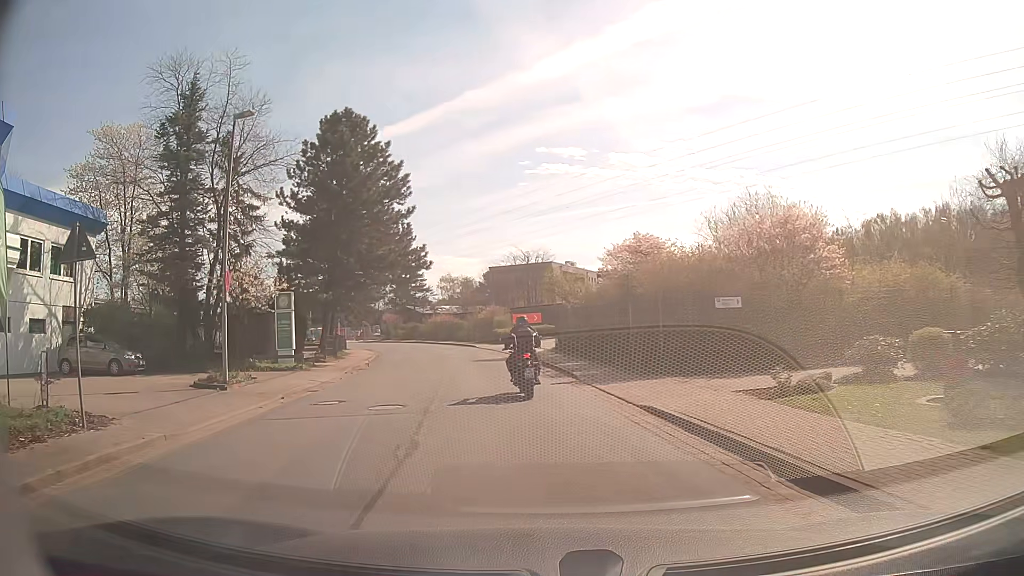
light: Day
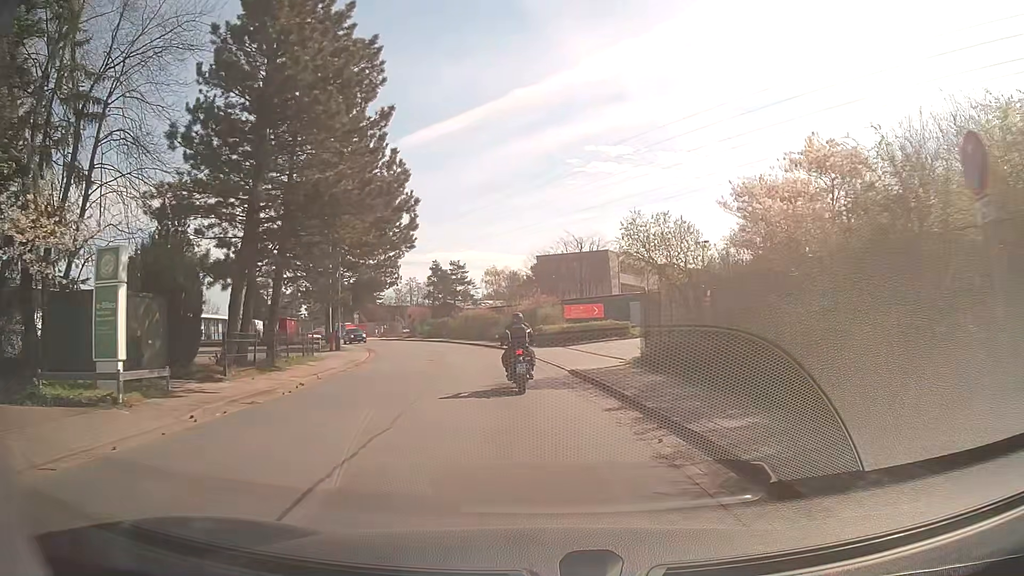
(-0.7, +15.5) m; -4°
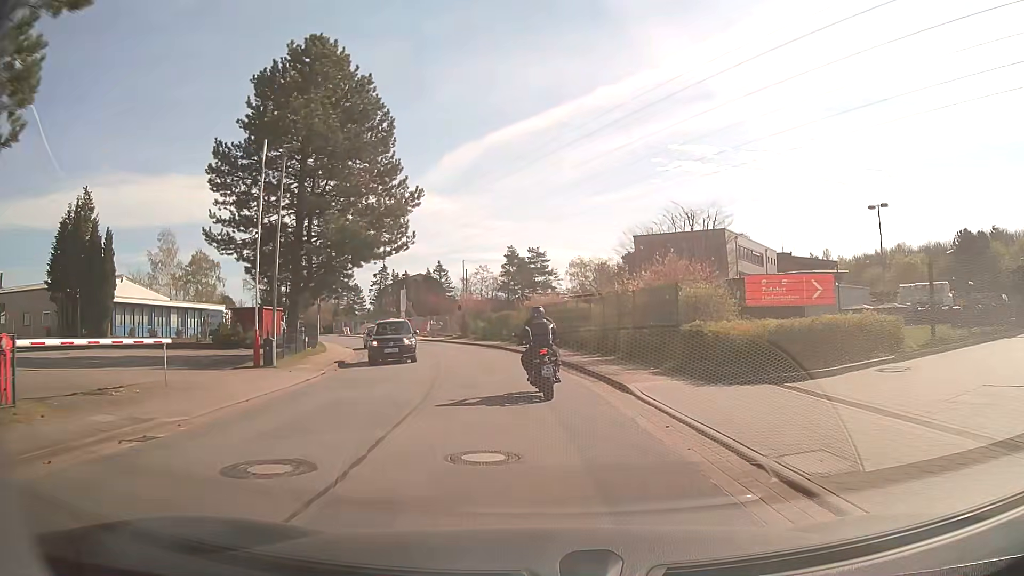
(-1.6, +22.8) m; -7°
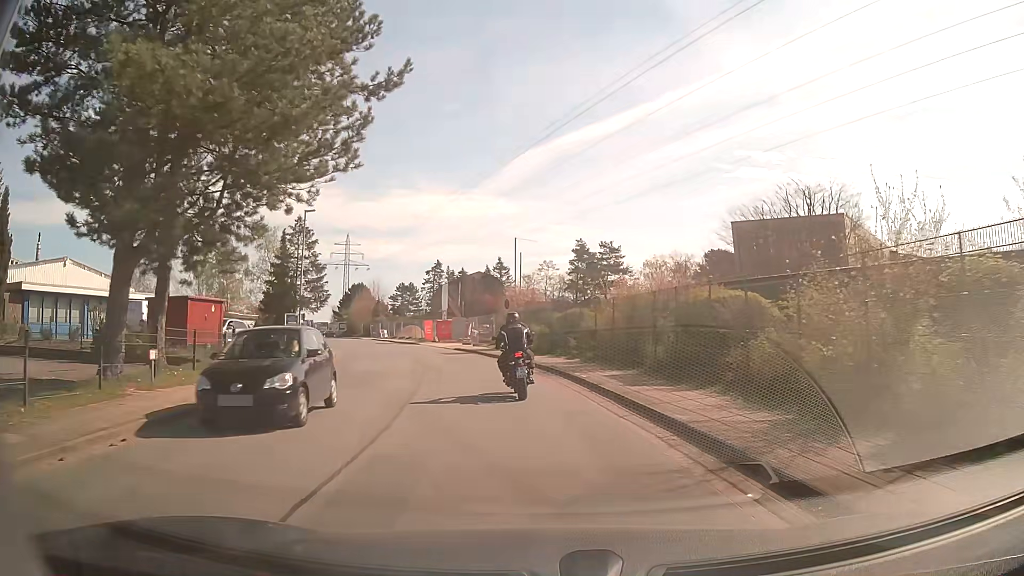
(-1.0, +16.9) m; -6°
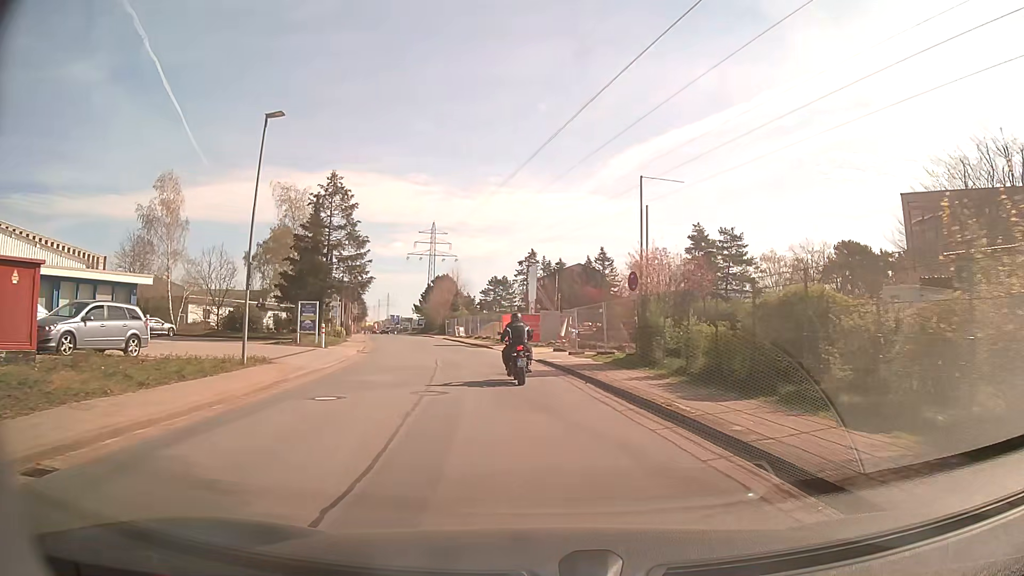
(-1.4, +17.4) m; -8°
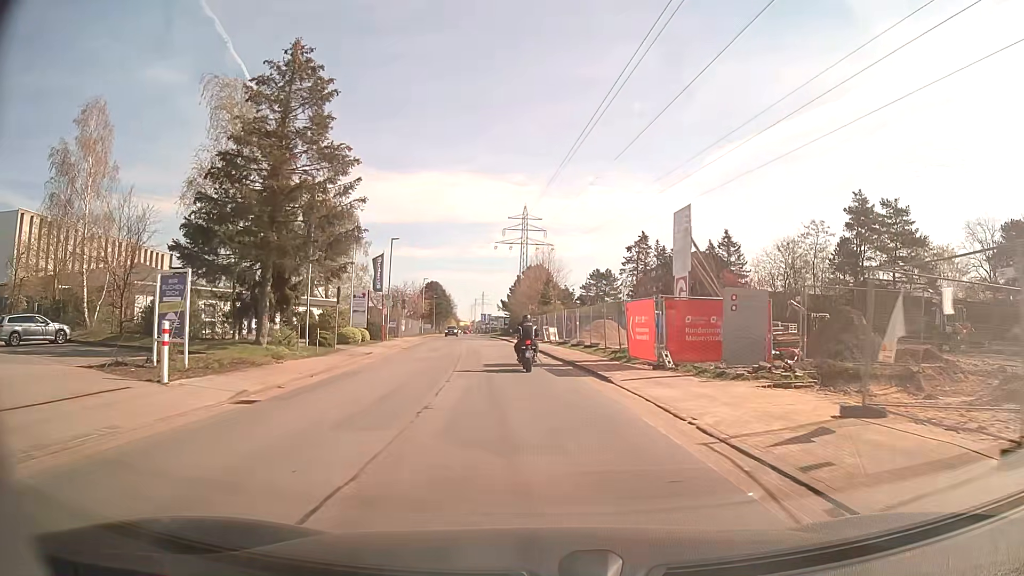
(-2.0, +23.8) m; -9°
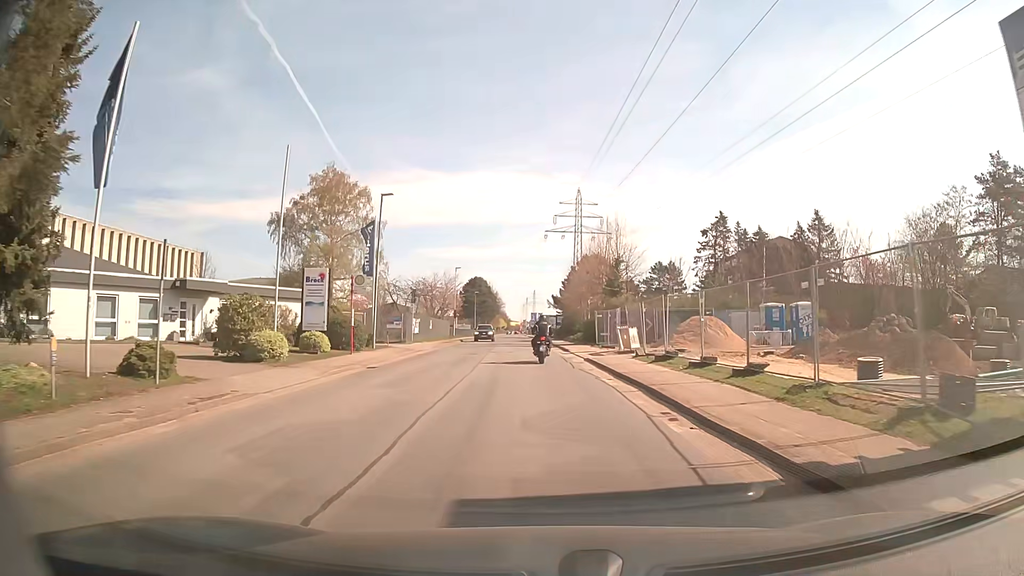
(-0.8, +18.4) m; -4°
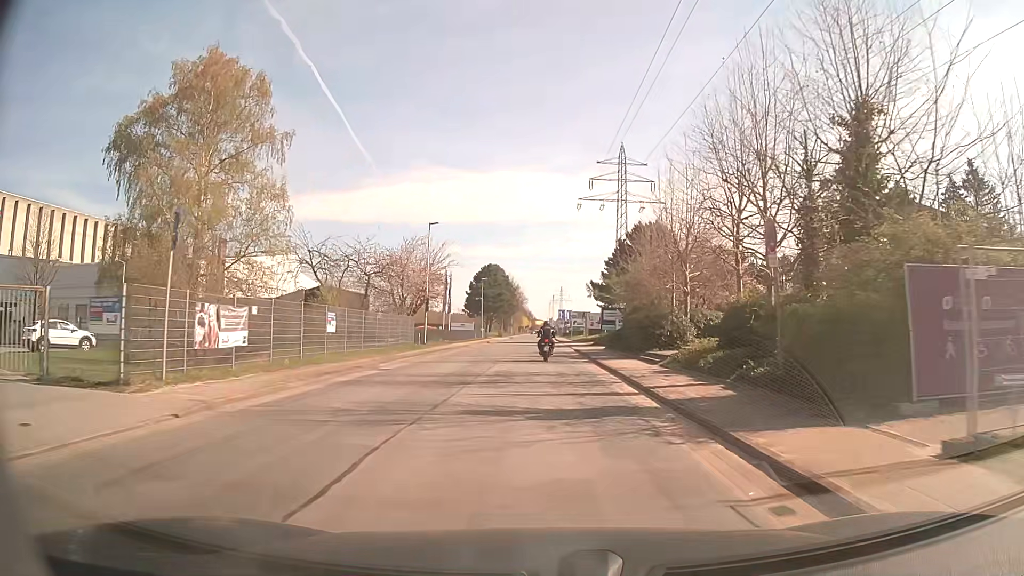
(-0.8, +33.3) m; -2°
(0, +10) (0, +20) (0, +30) (0, +40) (0, +50) (0, +60) (0, +70) (0, +80) (0, +90) (0, +100) m
